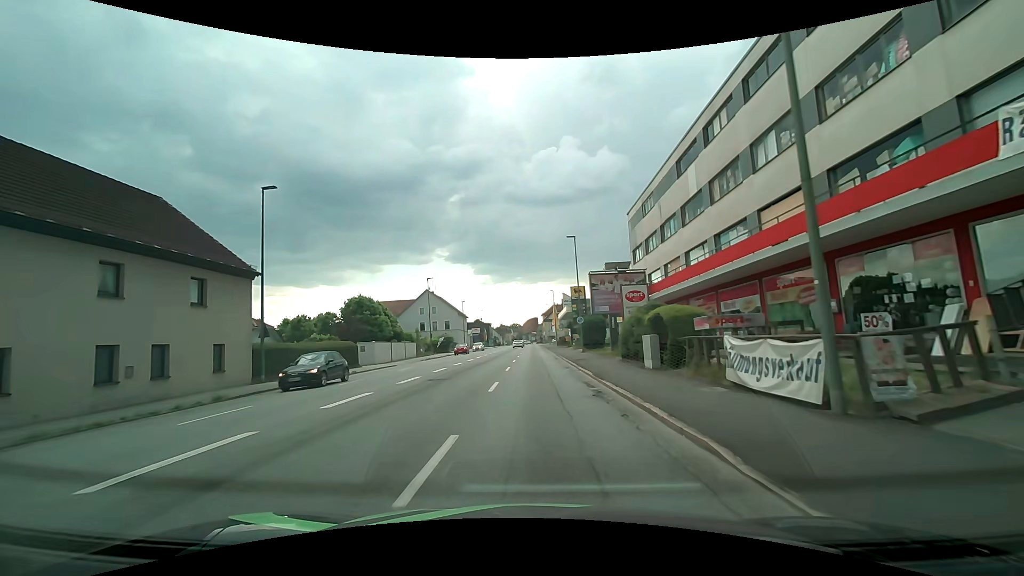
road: tertiary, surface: asphalt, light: Day
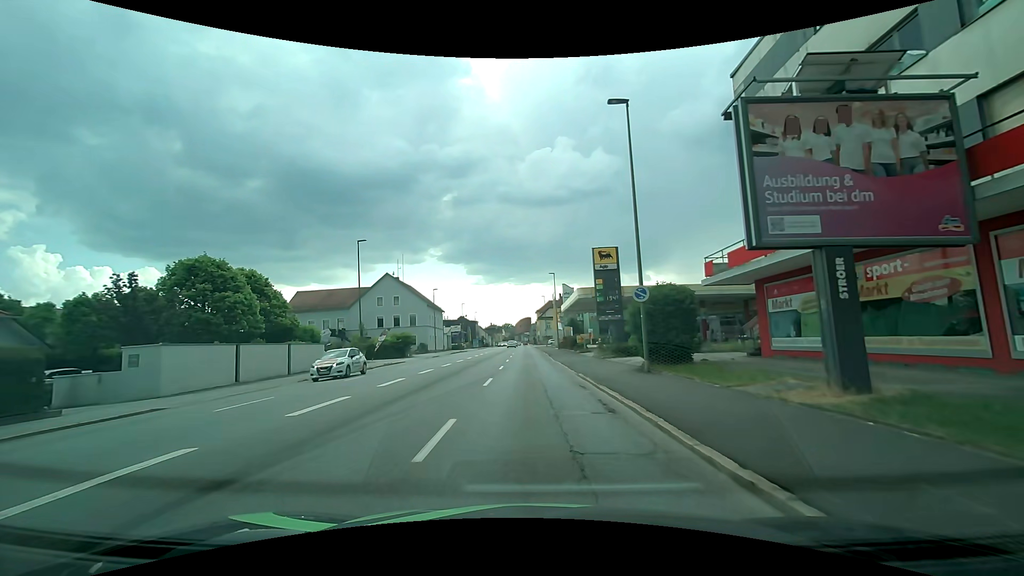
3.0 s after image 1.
(0.0, +25.1) m; +1°
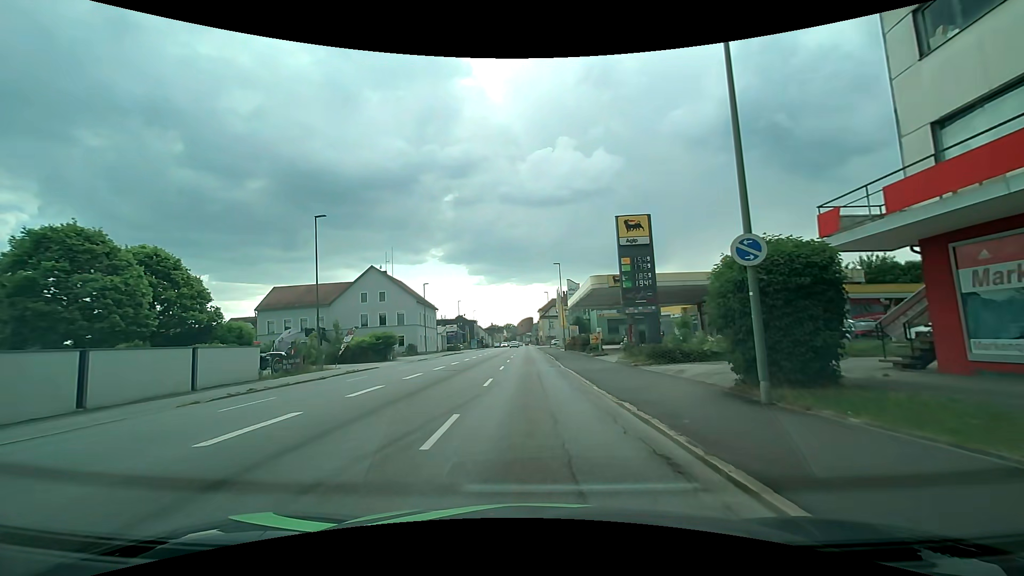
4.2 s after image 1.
(0.0, +8.6) m; 0°
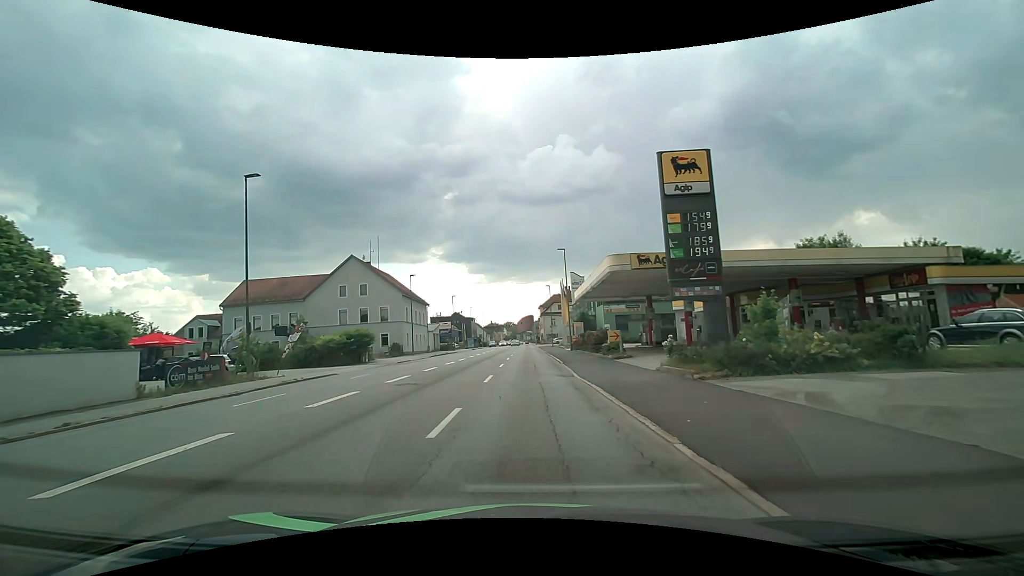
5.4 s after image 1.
(0.0, +8.3) m; 0°
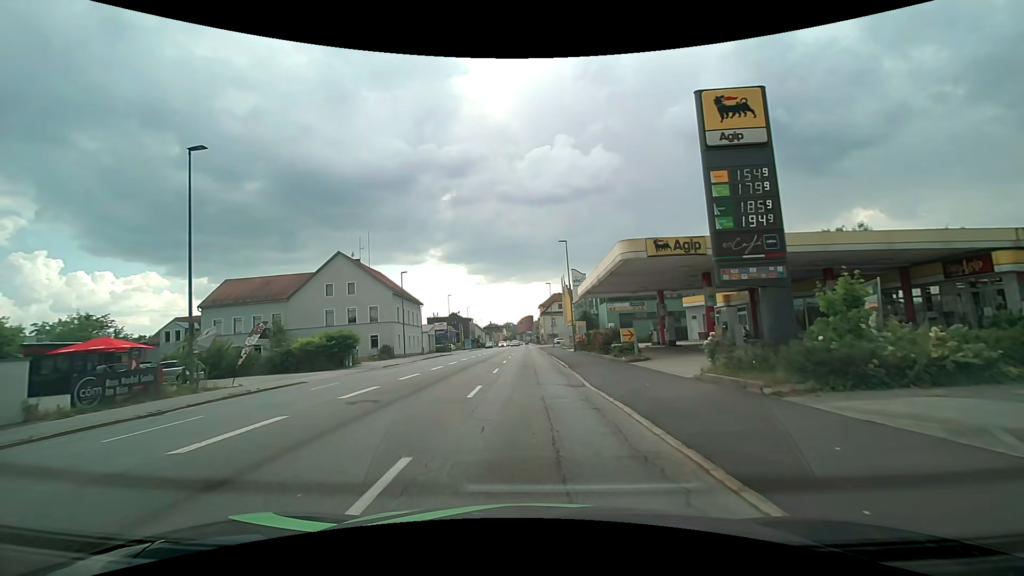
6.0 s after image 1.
(0.0, +4.1) m; 0°
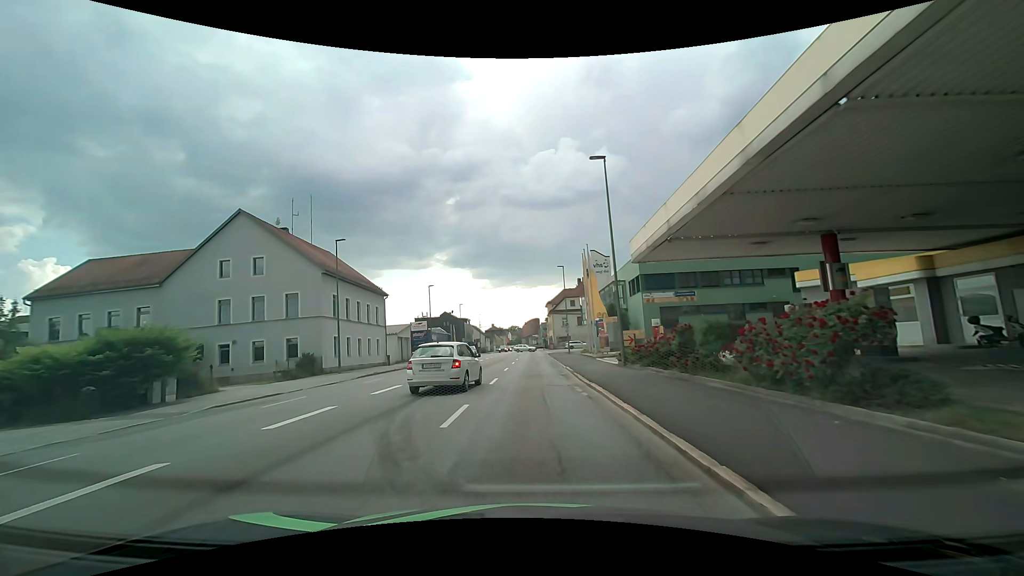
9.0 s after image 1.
(-0.1, +21.9) m; -1°
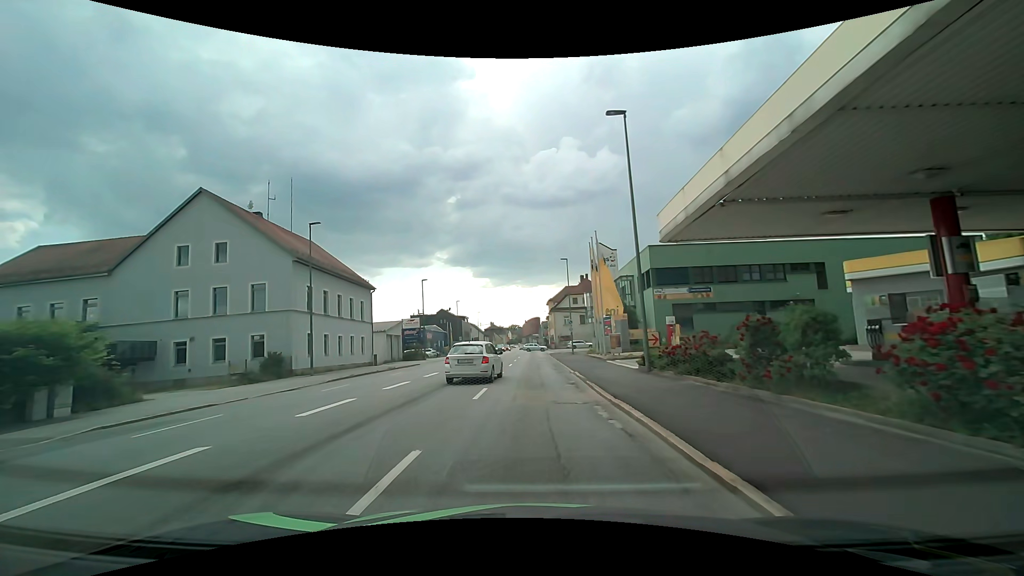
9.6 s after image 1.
(0.0, +4.8) m; 0°
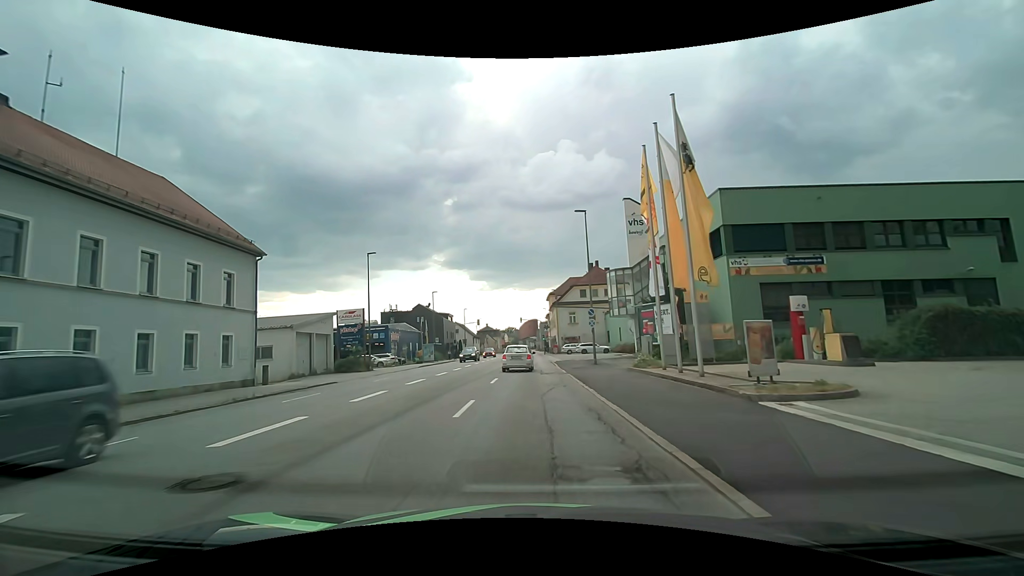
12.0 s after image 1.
(0.0, +20.9) m; 0°
(0, +10) (0, +20) (0, +30) (0, +40) (0, +50) (0, +60) (0, +70) (0, +80) (0, +90) (-1, +100) m
